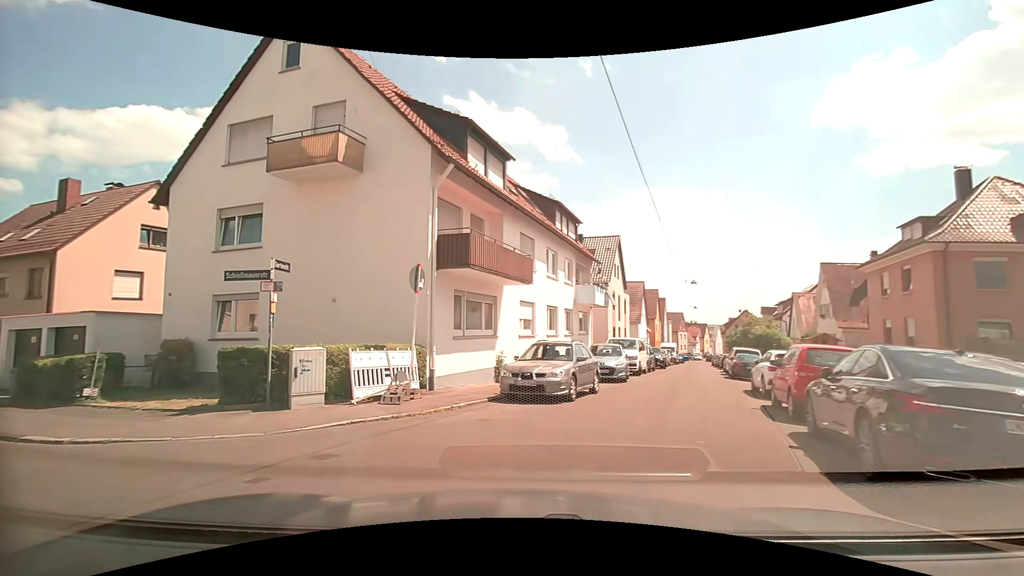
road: residential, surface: asphalt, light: Day
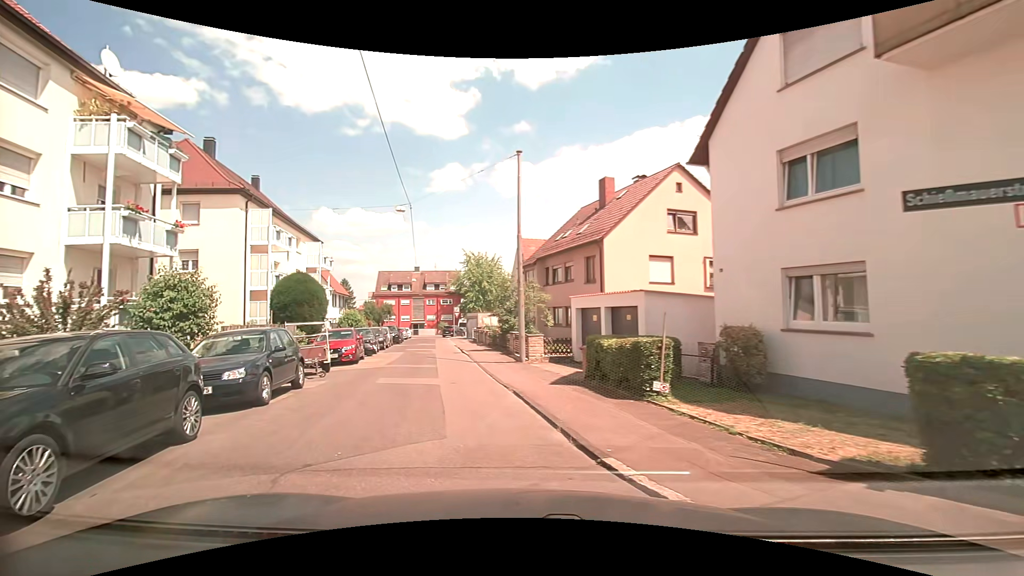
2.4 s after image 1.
(-3.1, +4.9) m; -57°
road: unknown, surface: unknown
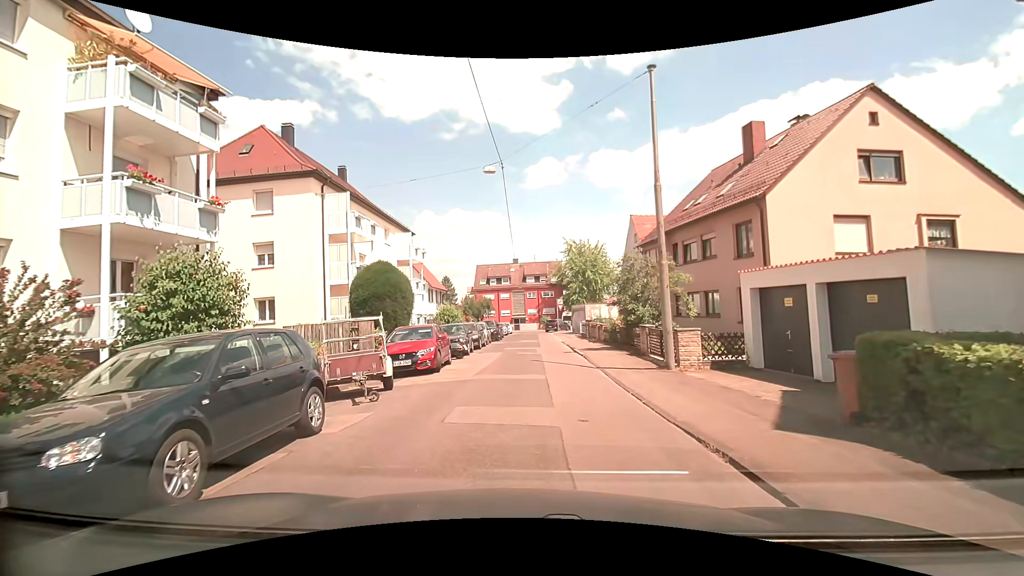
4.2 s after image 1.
(-0.8, +5.7) m; -13°
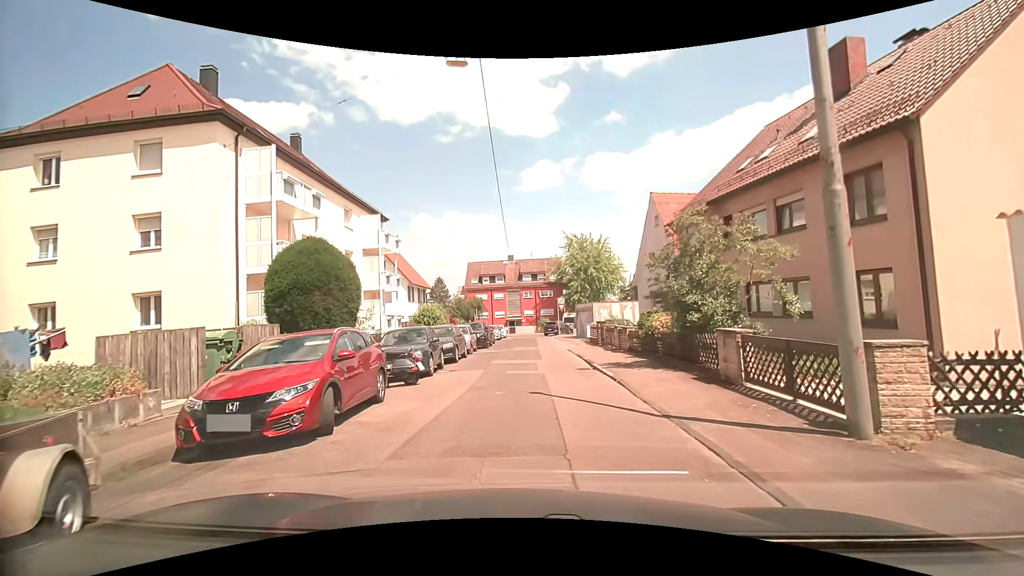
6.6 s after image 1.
(+0.1, +7.7) m; +2°
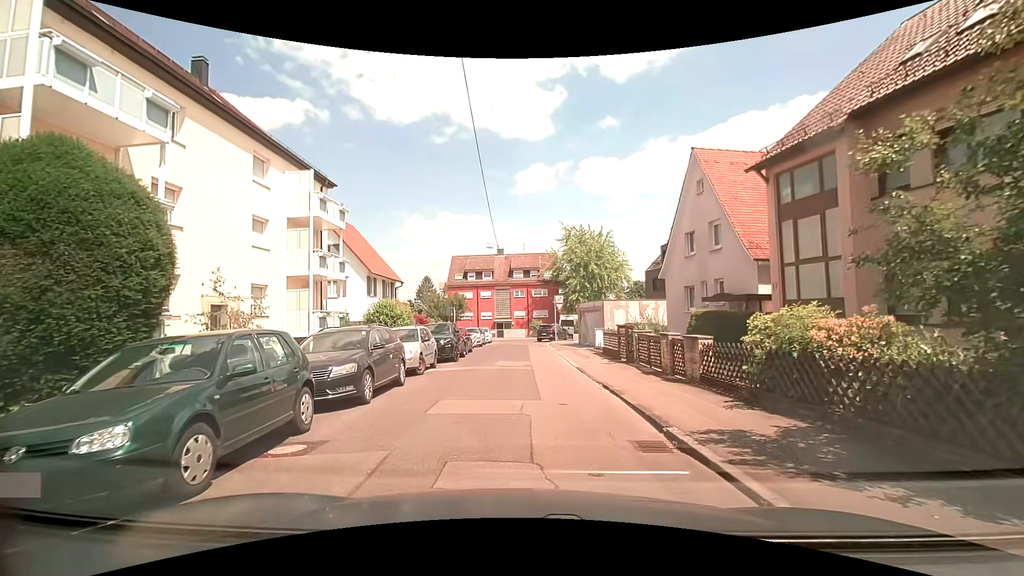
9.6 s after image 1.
(0.0, +9.5) m; -1°
